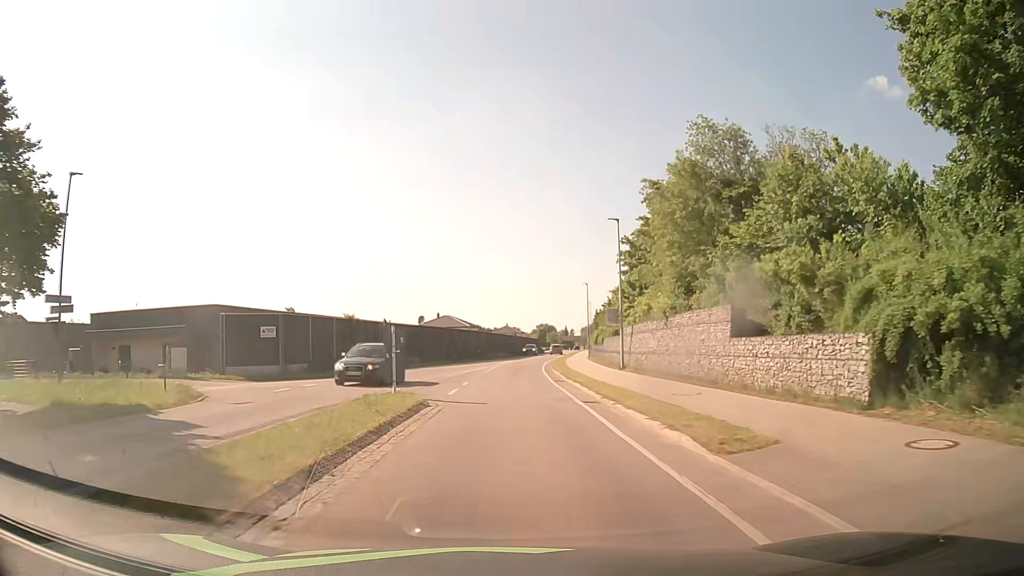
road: secondary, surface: asphalt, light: Day
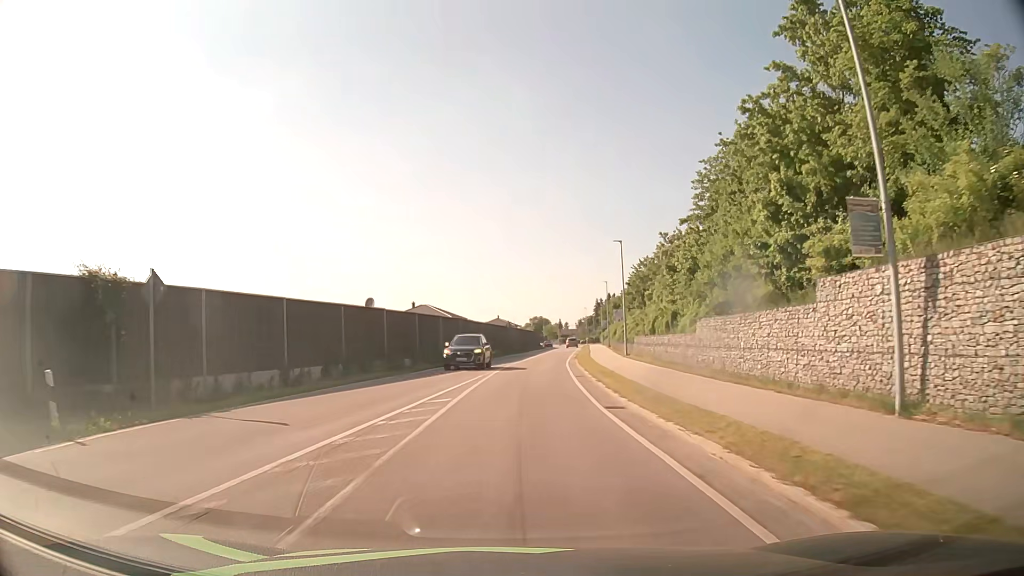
(+0.2, +26.7) m; +1°
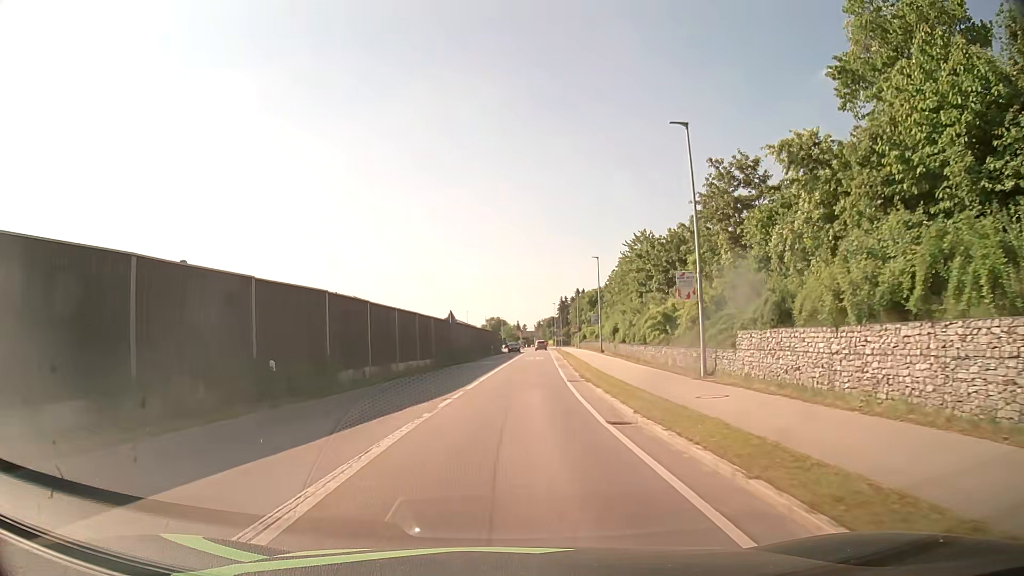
(+0.9, +26.6) m; +3°
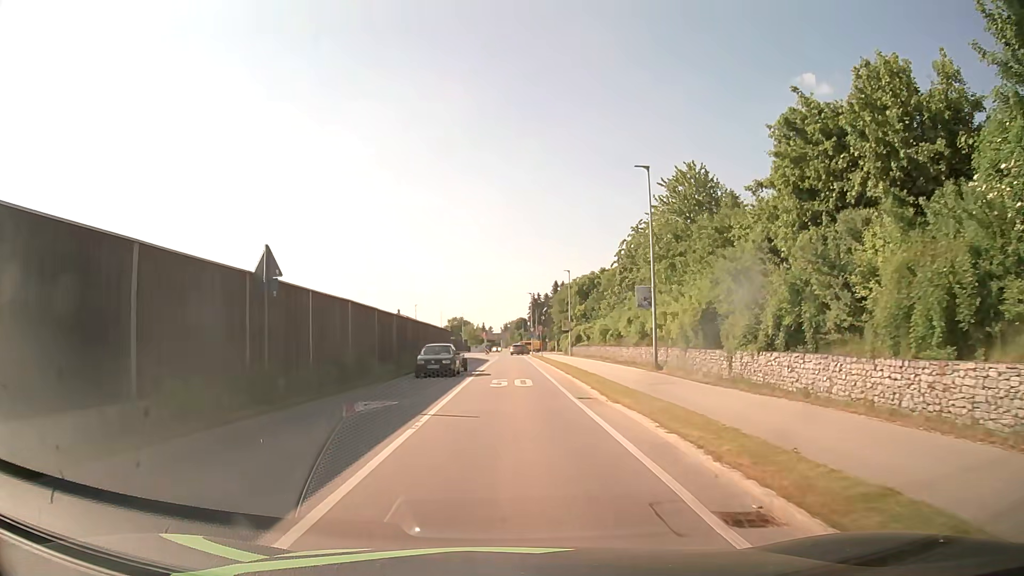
(+1.1, +31.2) m; +3°
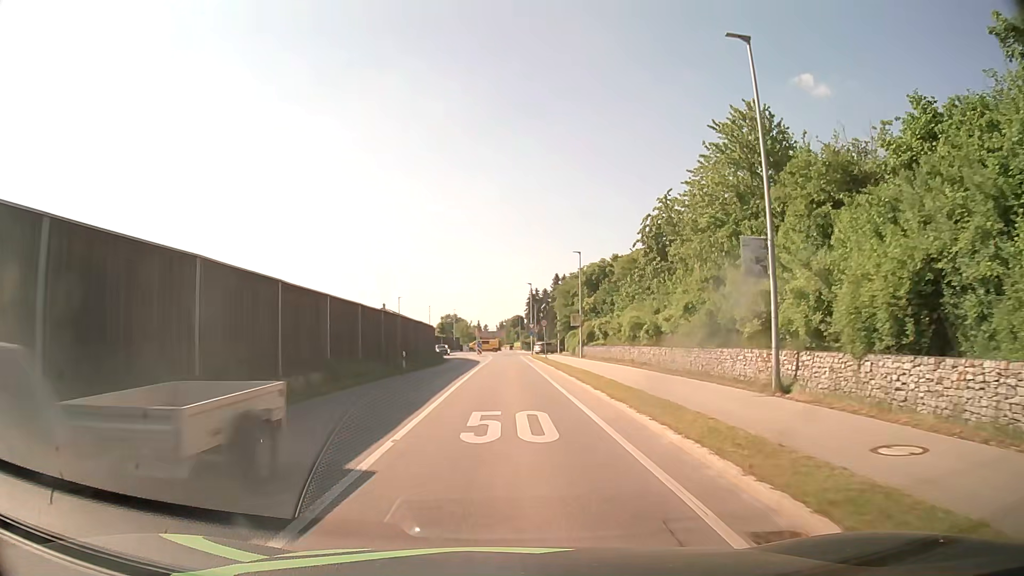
(+0.1, +12.5) m; 0°
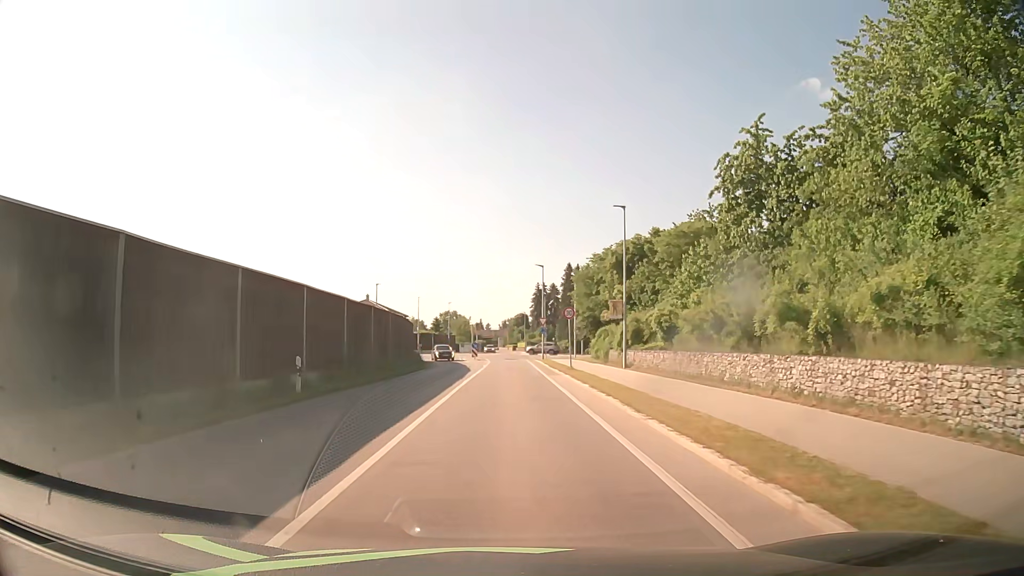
(+0.1, +18.0) m; 0°
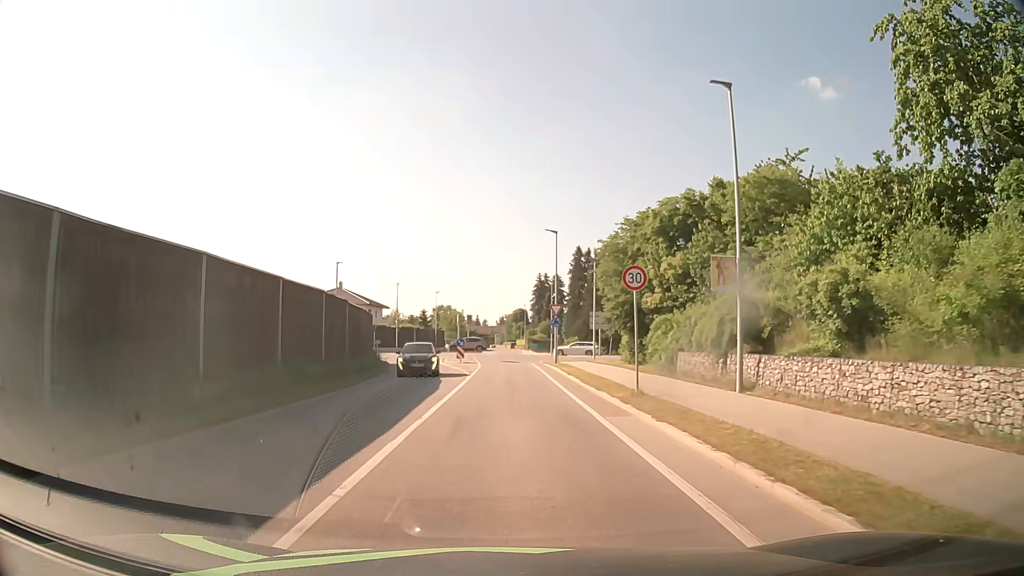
(0.0, +16.8) m; 0°
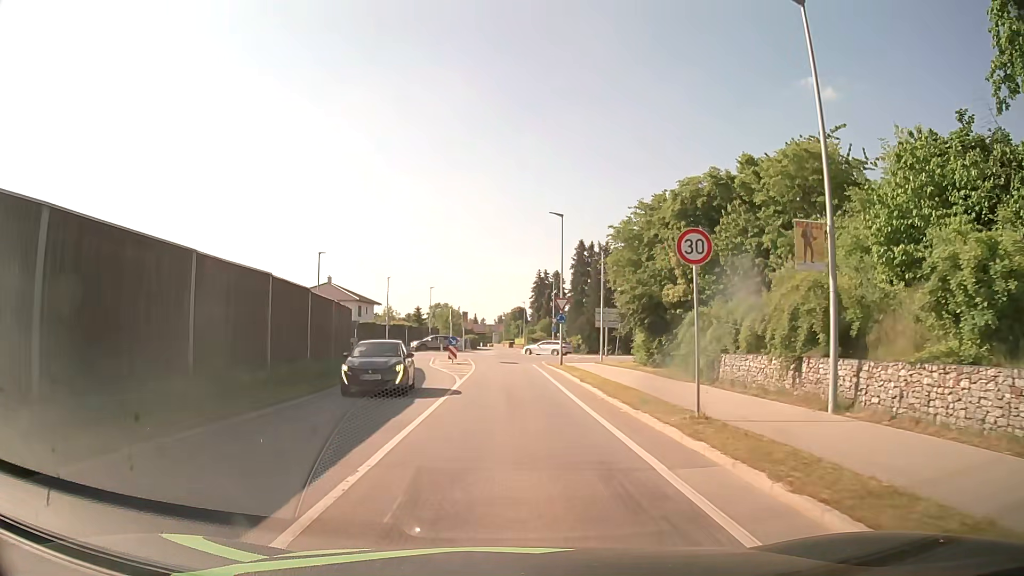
(0.0, +5.2) m; 0°
